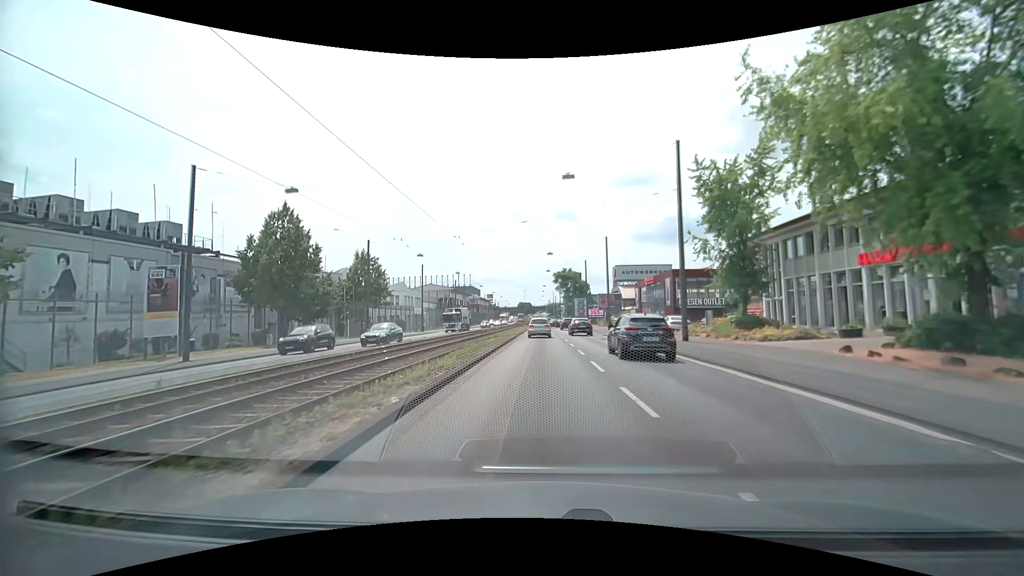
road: primary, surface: asphalt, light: Day
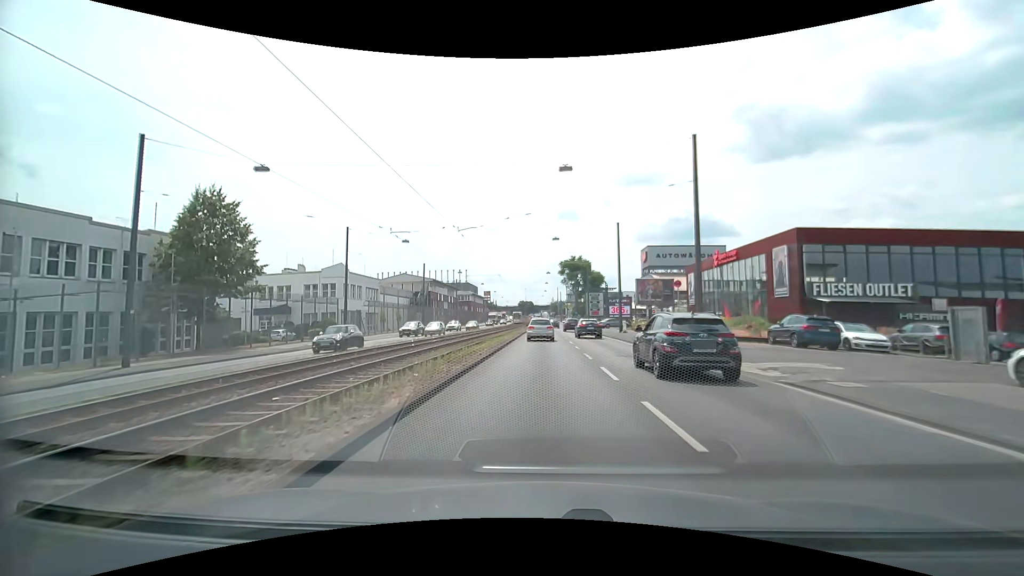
(-0.4, +31.7) m; -1°
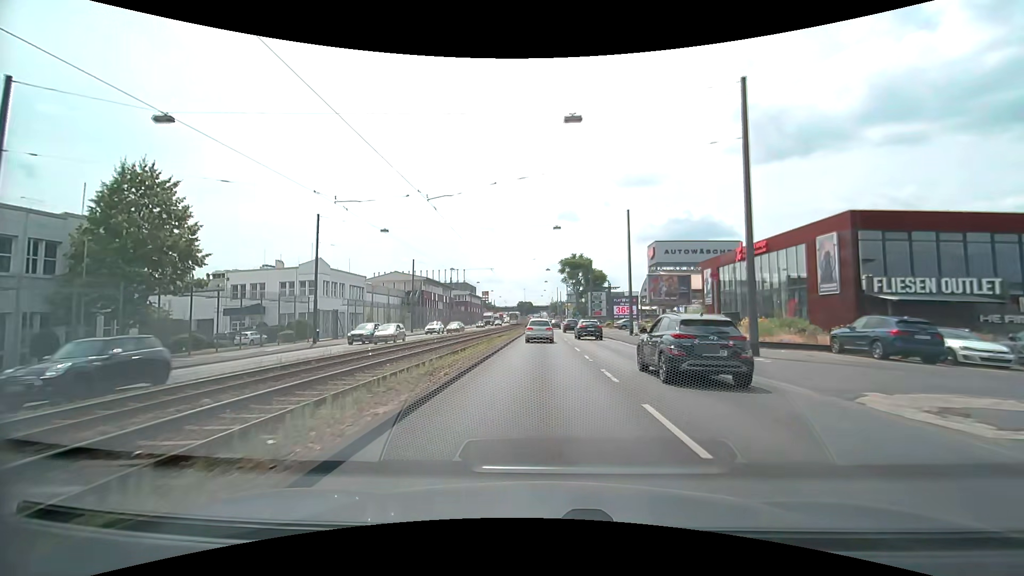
(+0.1, +6.2) m; +1°
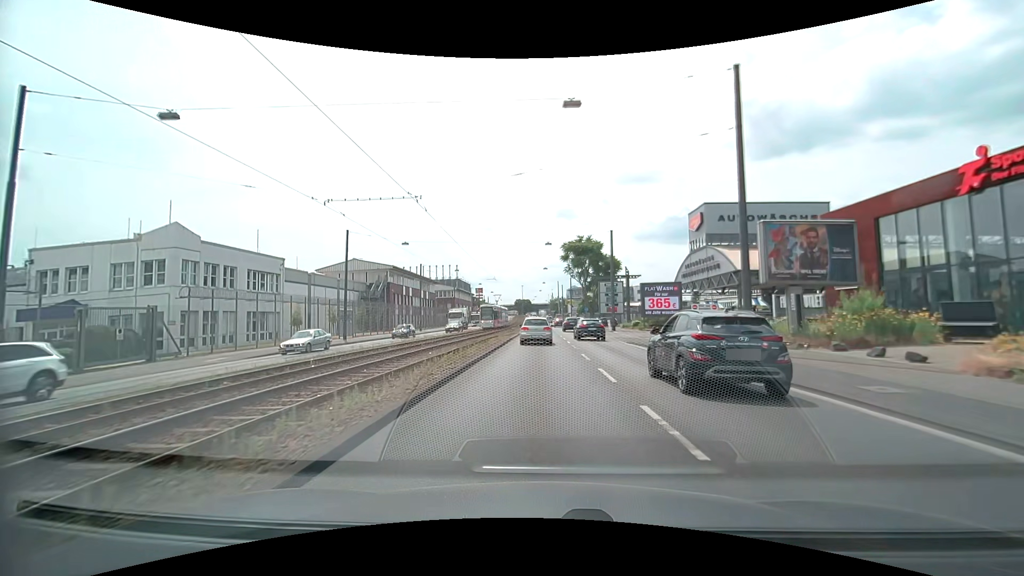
(0.0, +24.2) m; 0°
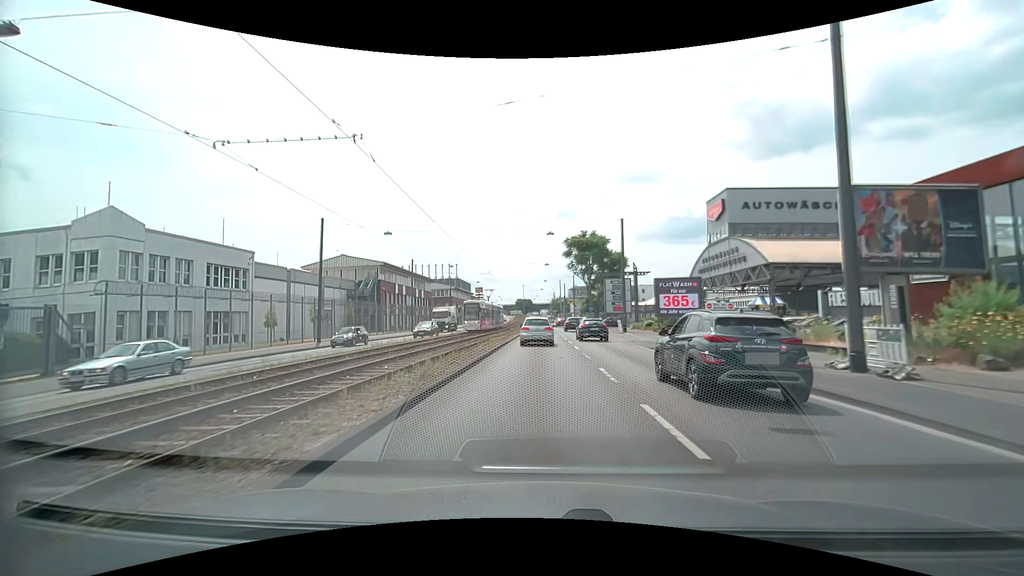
(0.0, +5.9) m; 0°
(0, +10) (0, +20) (0, +30) (0, +40) (0, +50) (0, +60) (0, +70) (-1, +80) (-1, +90) (-1, +100) m
